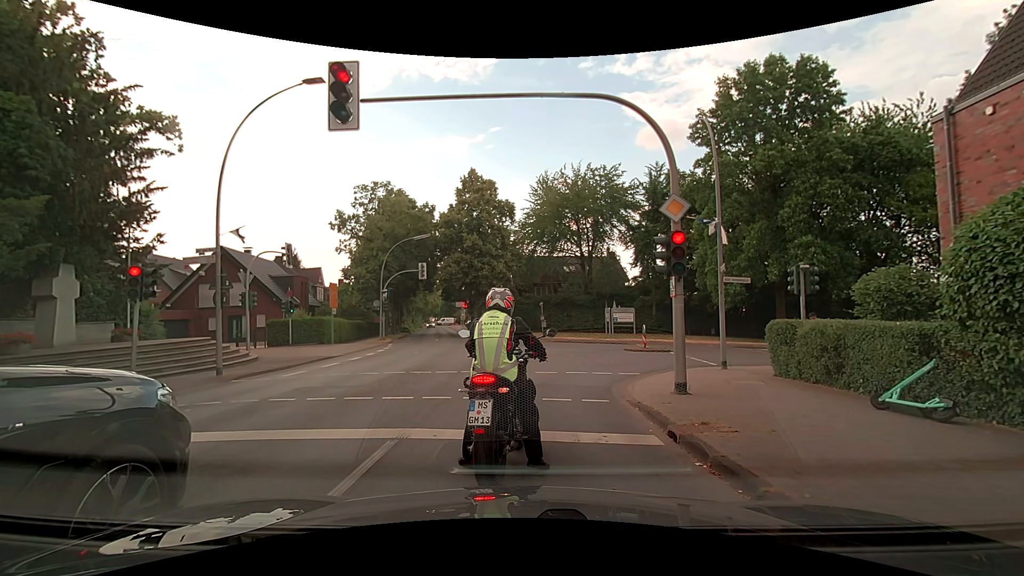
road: secondary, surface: asphalt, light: Day
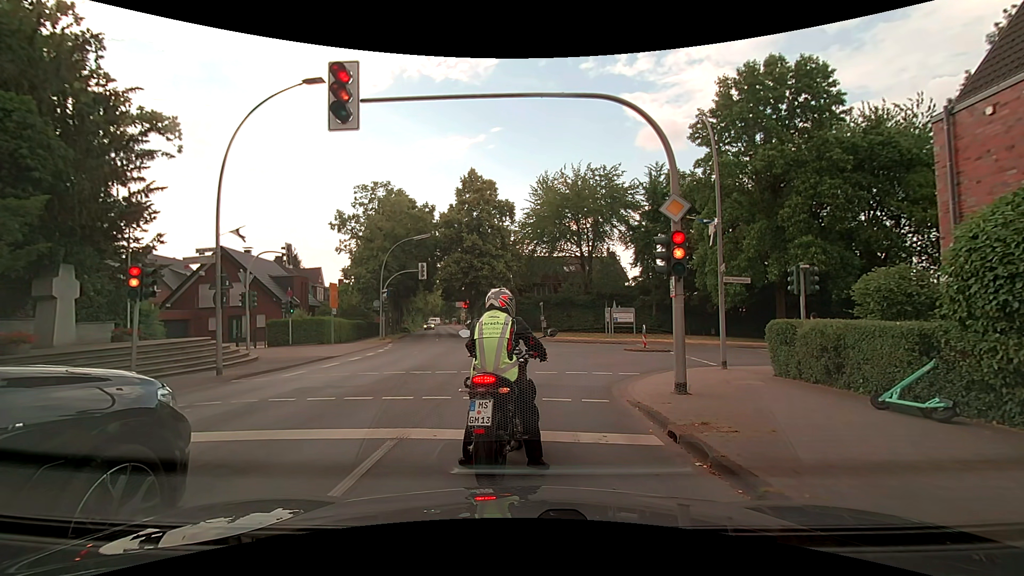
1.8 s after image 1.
(0.0, 0.0) m; 0°
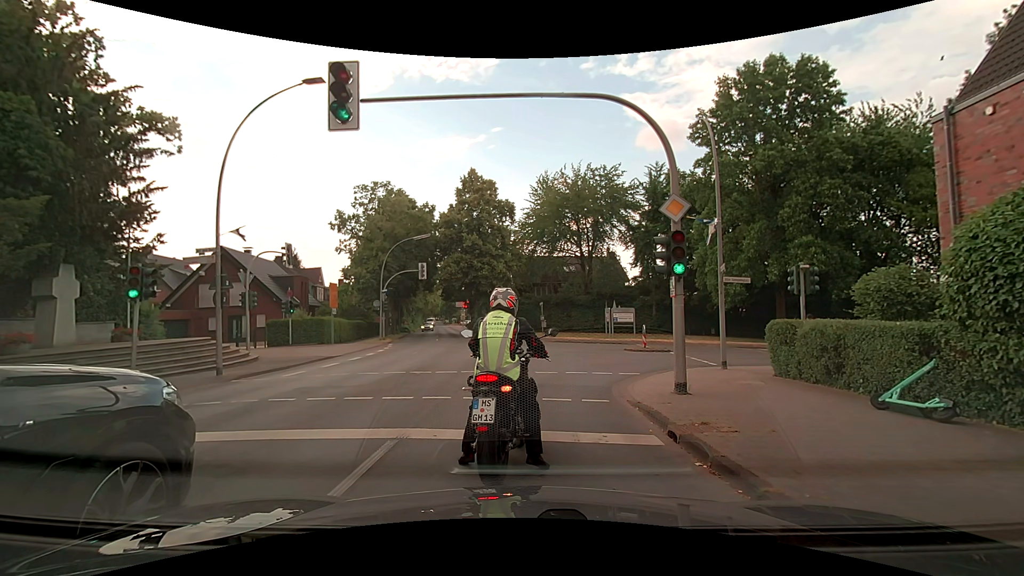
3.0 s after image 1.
(0.0, 0.0) m; 0°
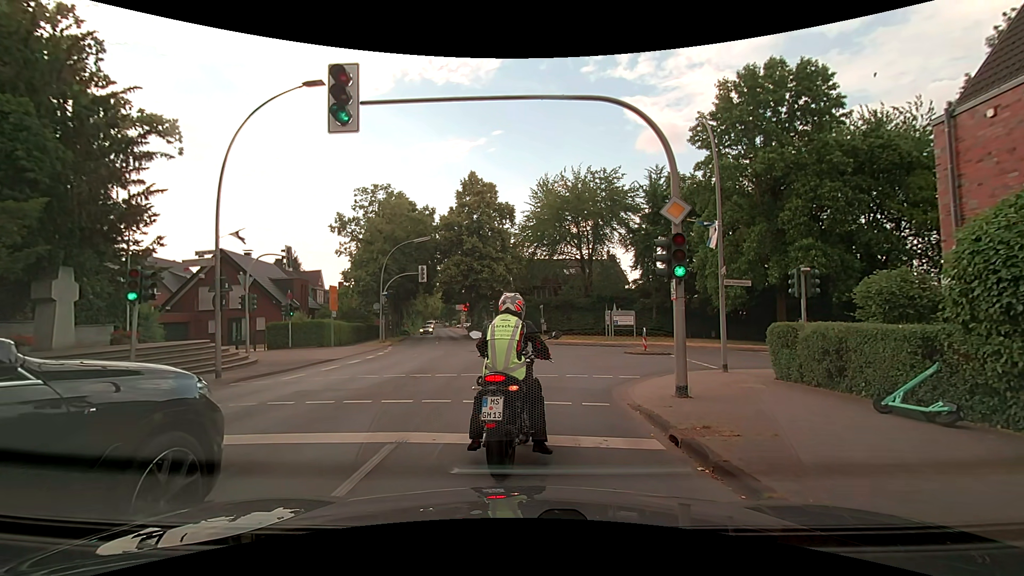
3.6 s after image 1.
(0.0, 0.0) m; 0°
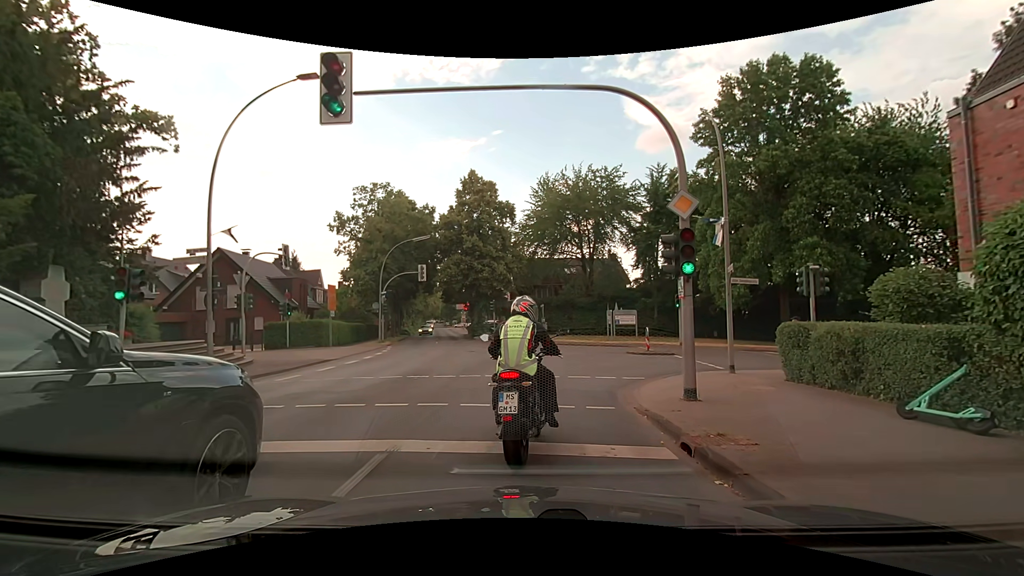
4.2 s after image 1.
(0.0, +0.5) m; 0°
